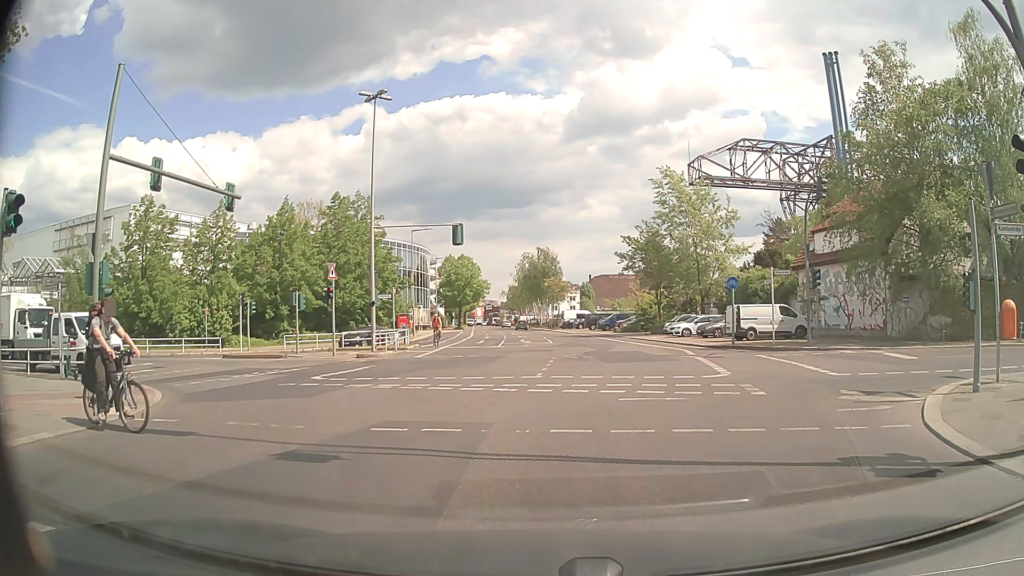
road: tertiary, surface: asphalt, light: Day
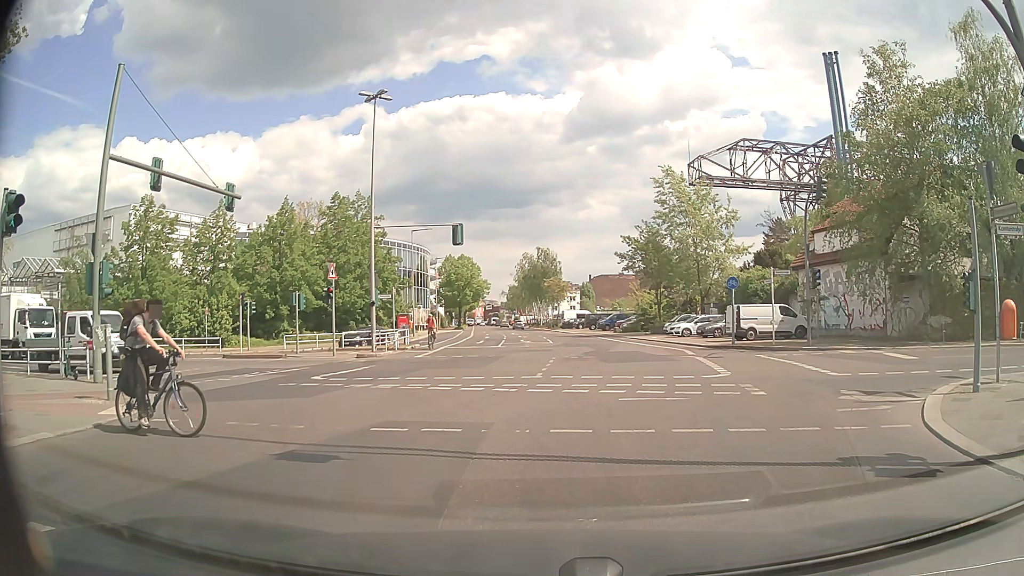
(0.0, 0.0) m; 0°
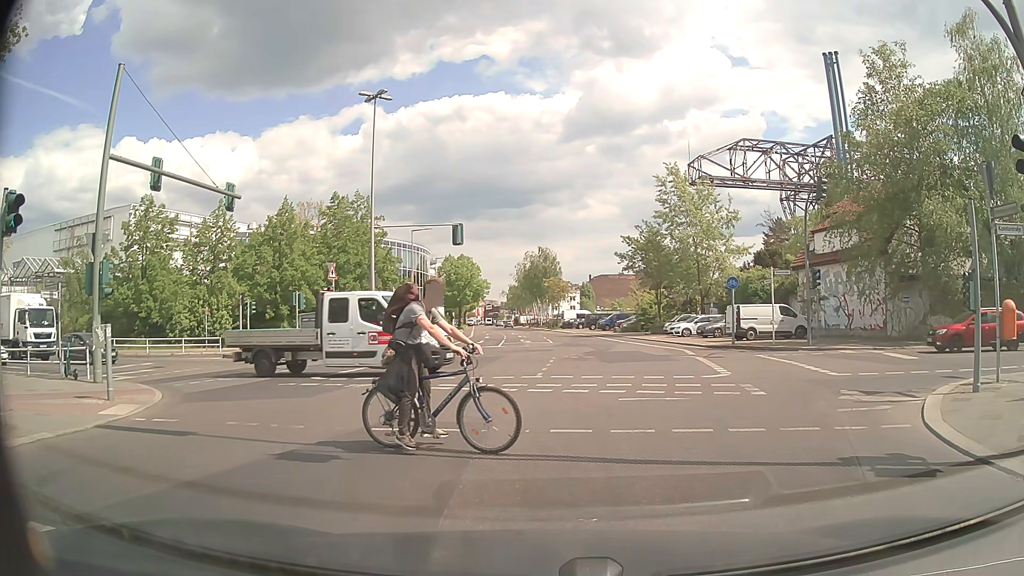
(0.0, 0.0) m; 0°
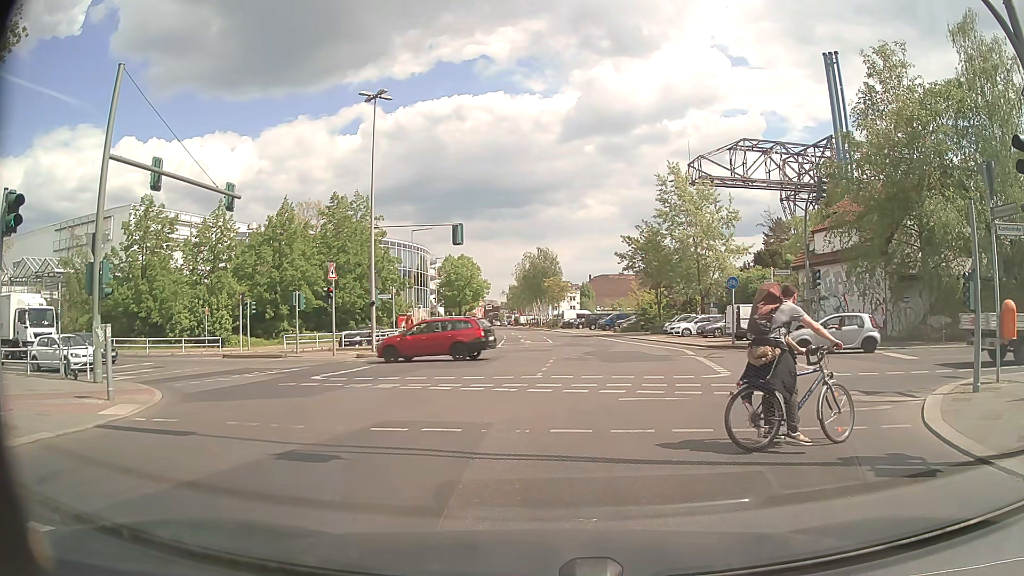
(0.0, 0.0) m; 0°
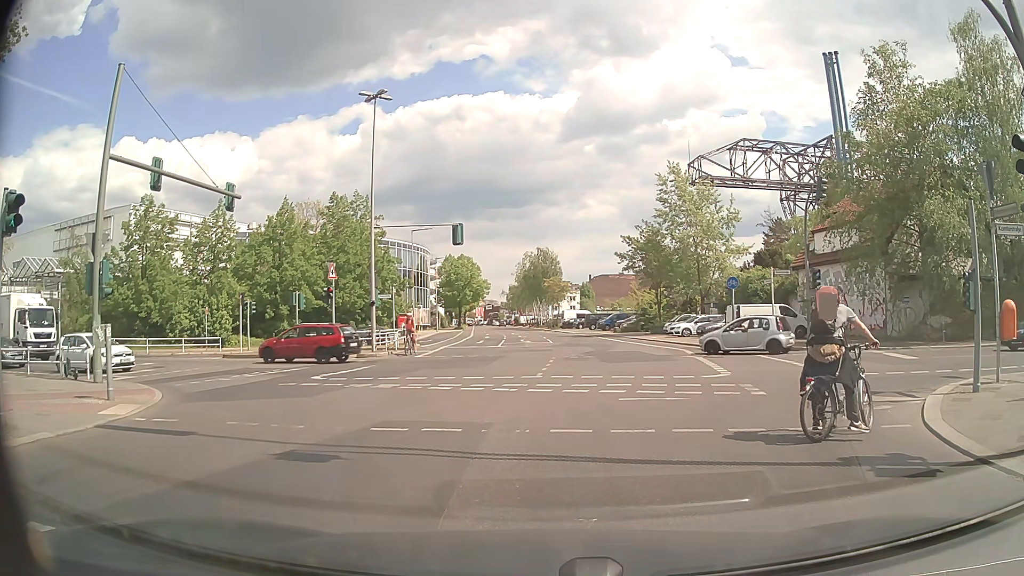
(0.0, 0.0) m; 0°
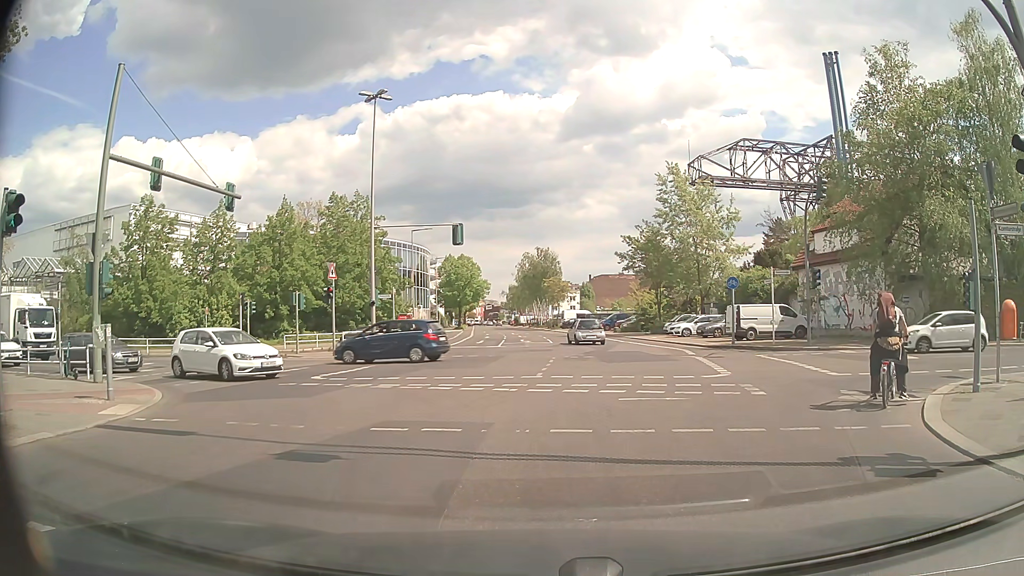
(0.0, 0.0) m; 0°
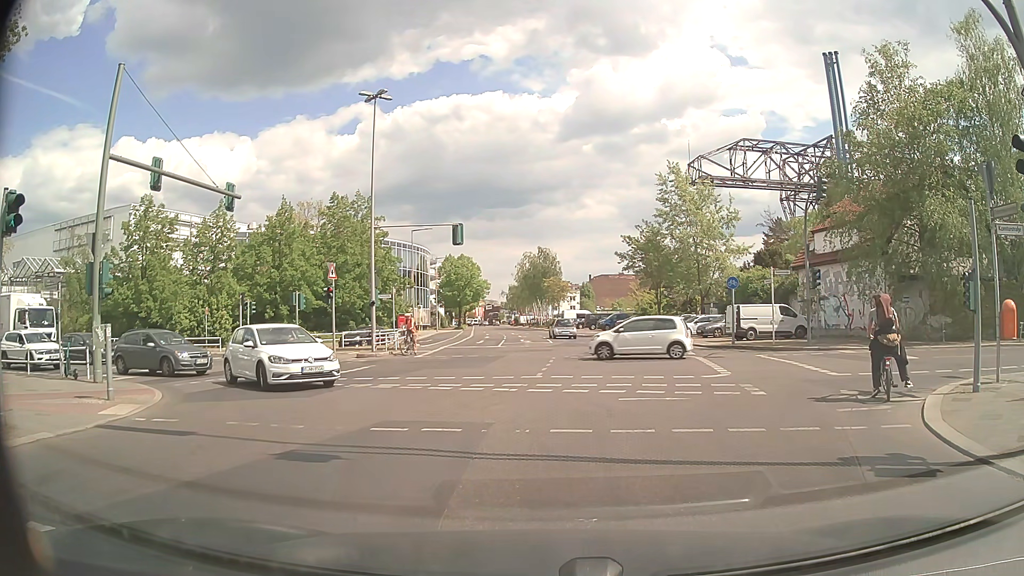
(0.0, 0.0) m; 0°
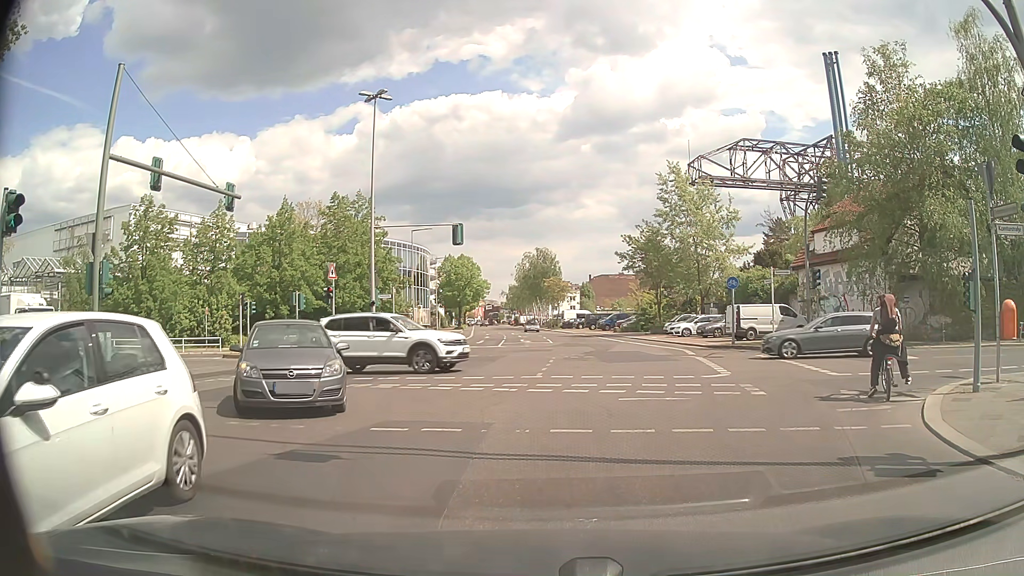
(0.0, 0.0) m; 0°
(0, +10) (0, +20) (-8, +26) (-17, +30) (-27, +32) (-37, +34) (-46, +37) (-56, +39) (-66, +41) (-75, +43) m
